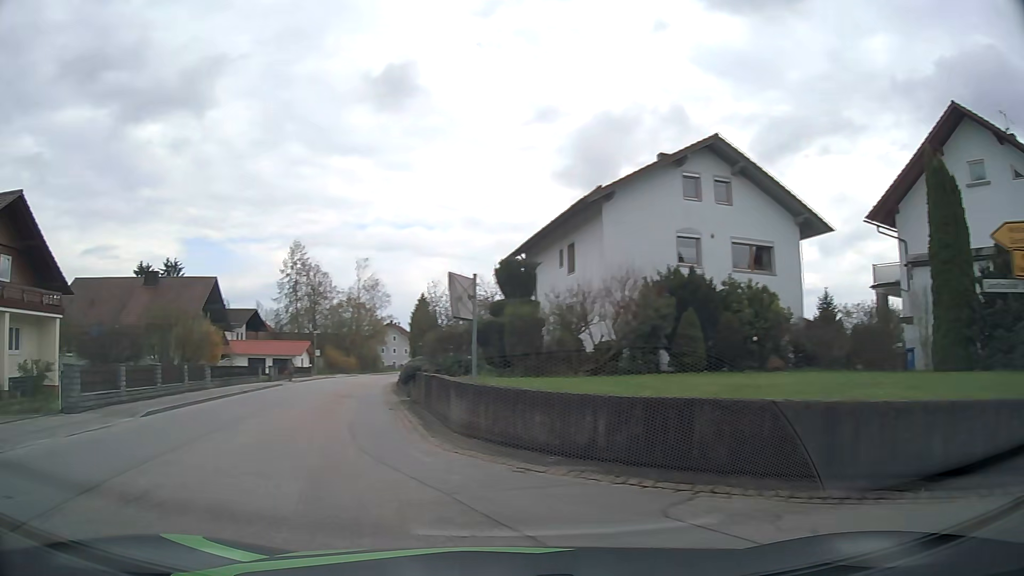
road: tertiary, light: Day
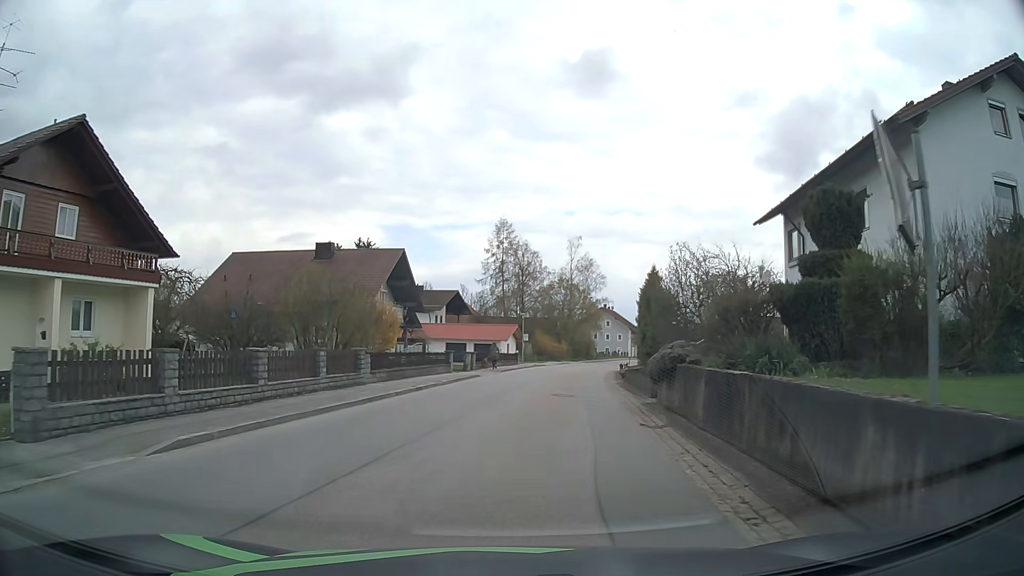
(-1.7, +8.4) m; -17°
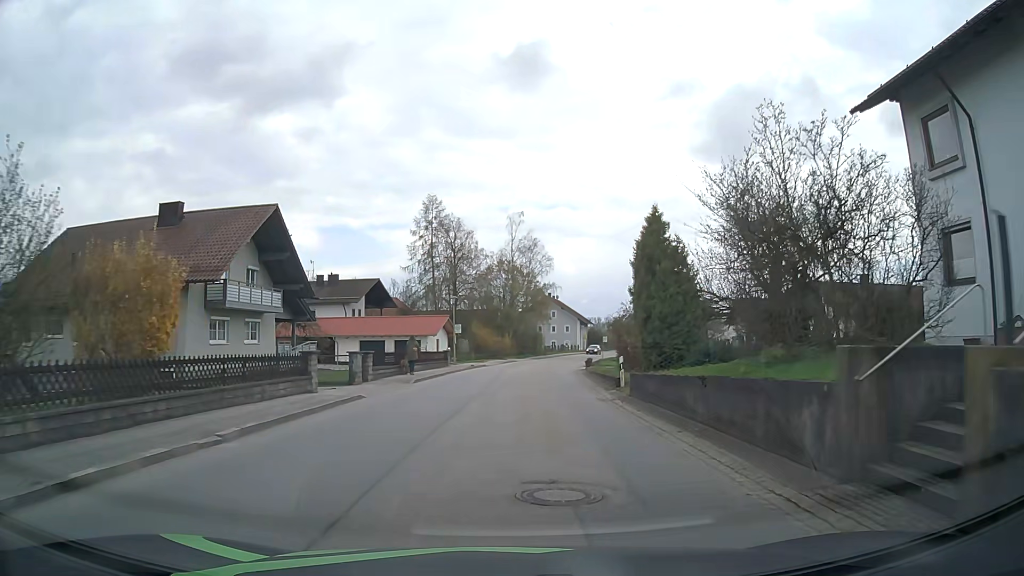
(+0.7, +16.0) m; +5°
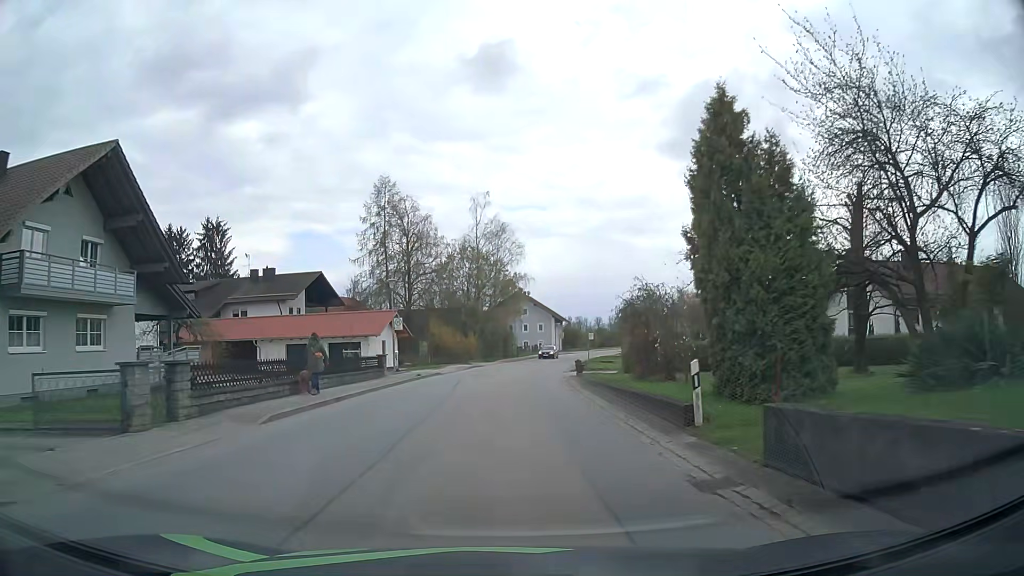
(+0.4, +12.7) m; +2°
(0, +10) (0, +20) (+1, +30) (+2, +40) (+3, +50) (+4, +60) (+6, +70) (+8, +79) (+11, +89) (+13, +99) m
